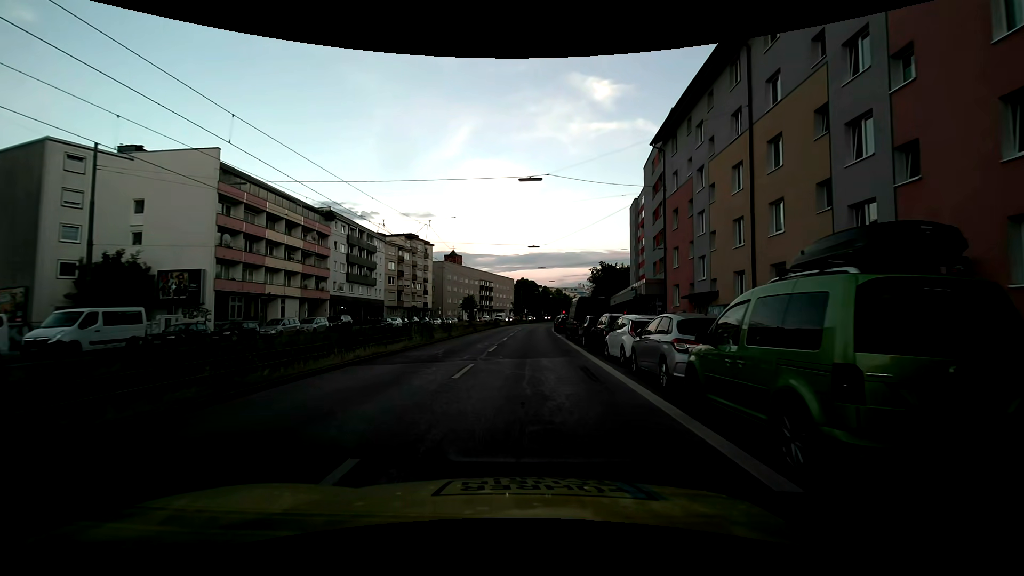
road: secondary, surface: asphalt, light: Day
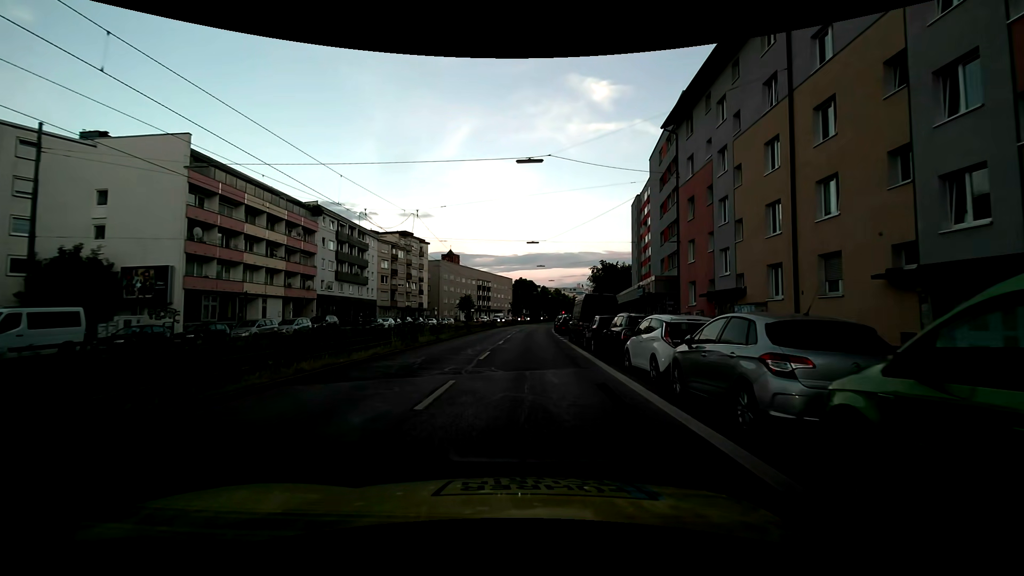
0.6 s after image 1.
(0.0, +3.6) m; 0°
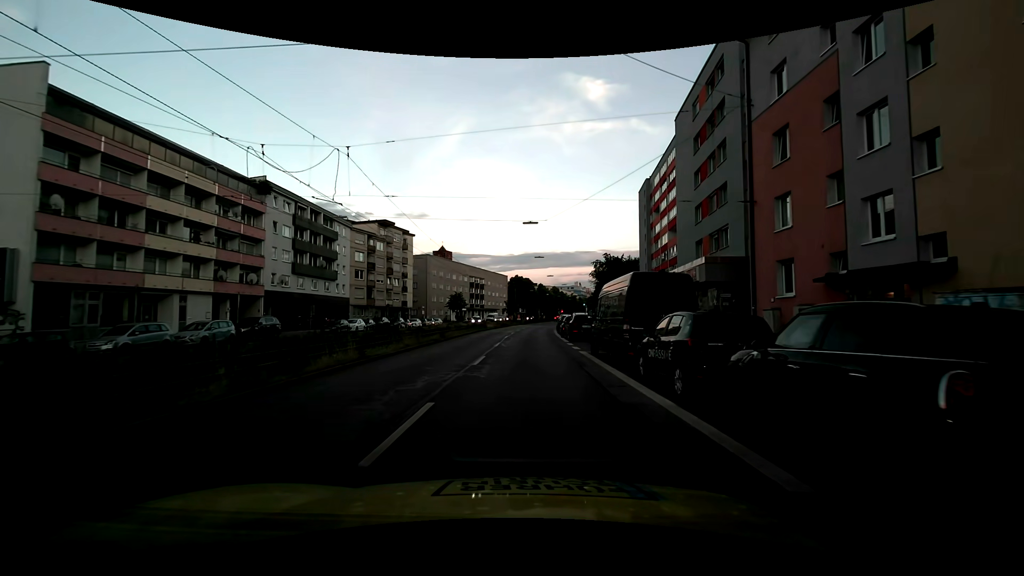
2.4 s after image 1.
(-0.1, +11.5) m; 0°
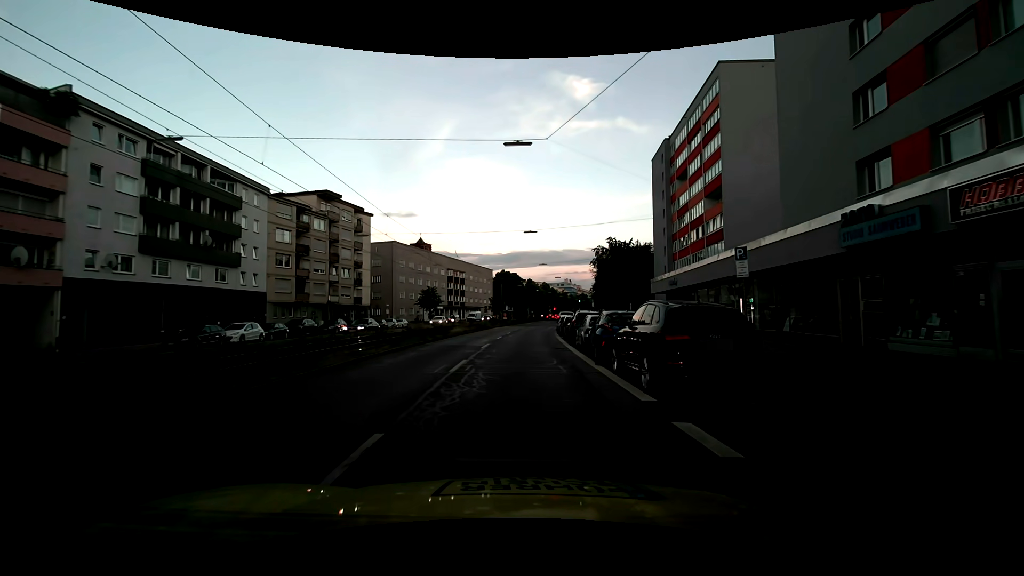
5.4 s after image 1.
(0.0, +20.3) m; 0°
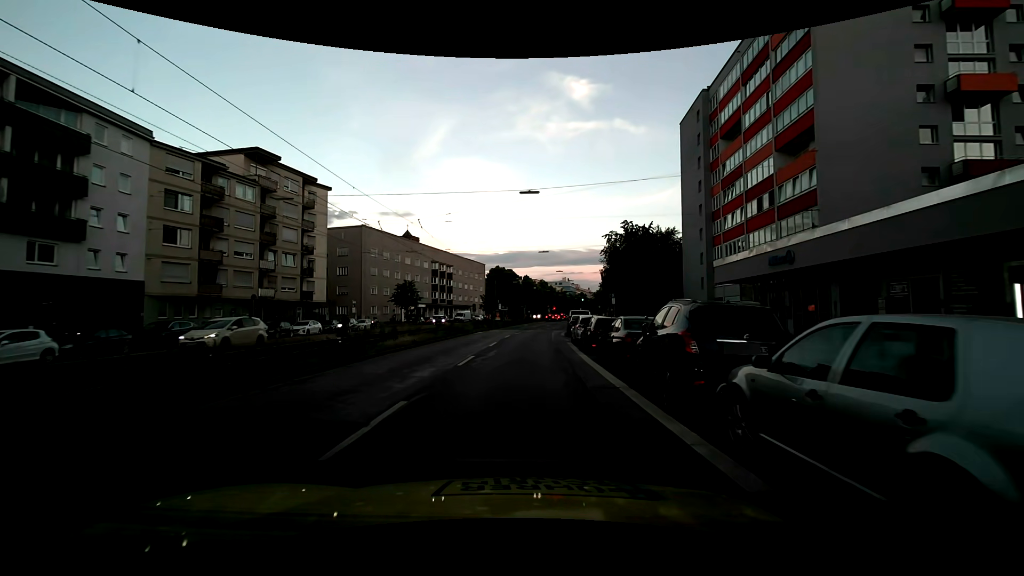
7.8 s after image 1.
(+0.3, +16.5) m; +1°
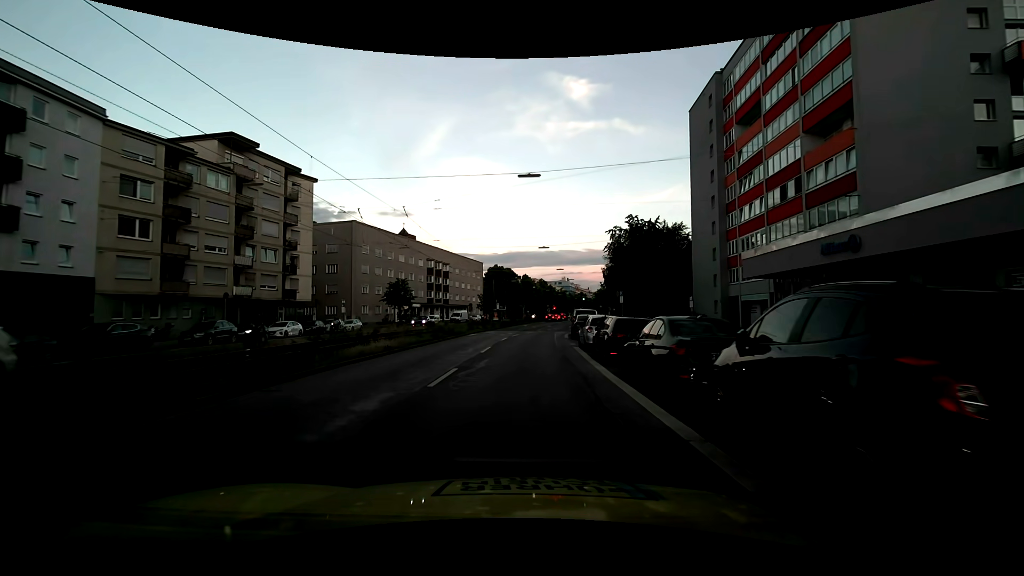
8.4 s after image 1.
(+0.1, +4.1) m; -1°
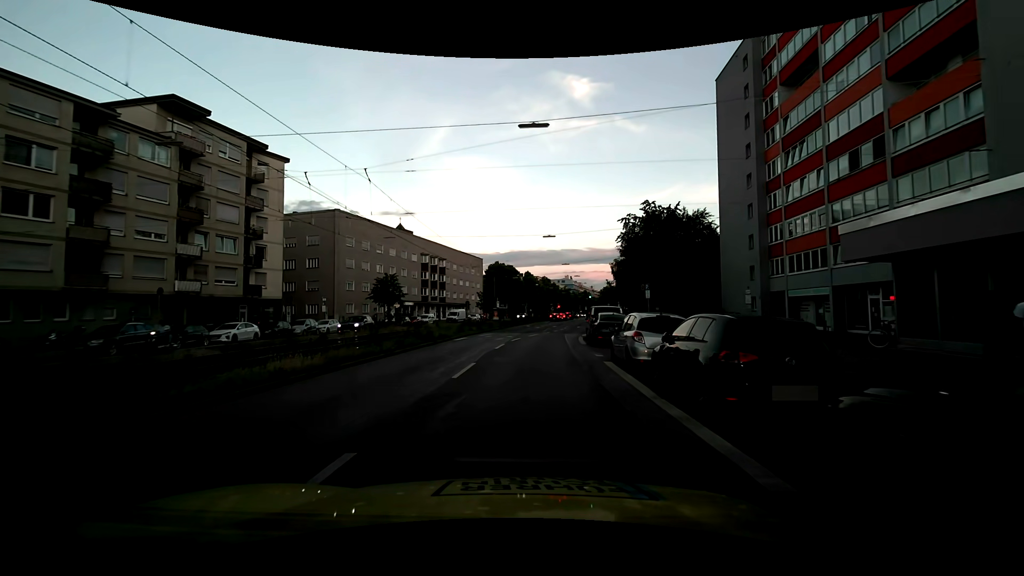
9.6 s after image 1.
(+0.2, +7.9) m; 0°
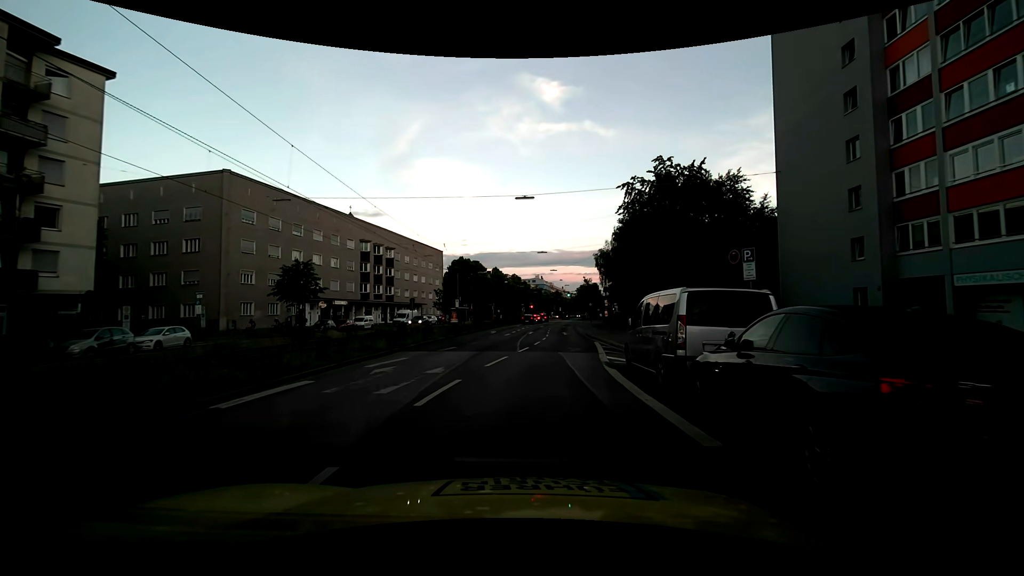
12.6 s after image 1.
(+0.6, +18.4) m; +5°
(0, +10) (+1, +20) (+1, +30) (+2, +40) (+3, +50) (+3, +60) (+4, +70) (+6, +80) (+7, +90) (+9, +100) m
